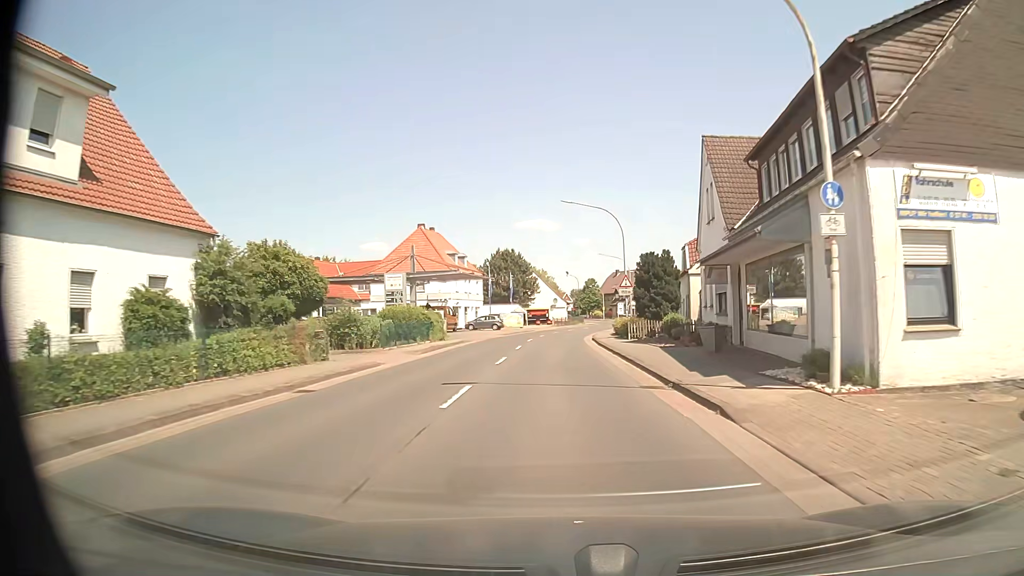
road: primary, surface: asphalt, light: Day
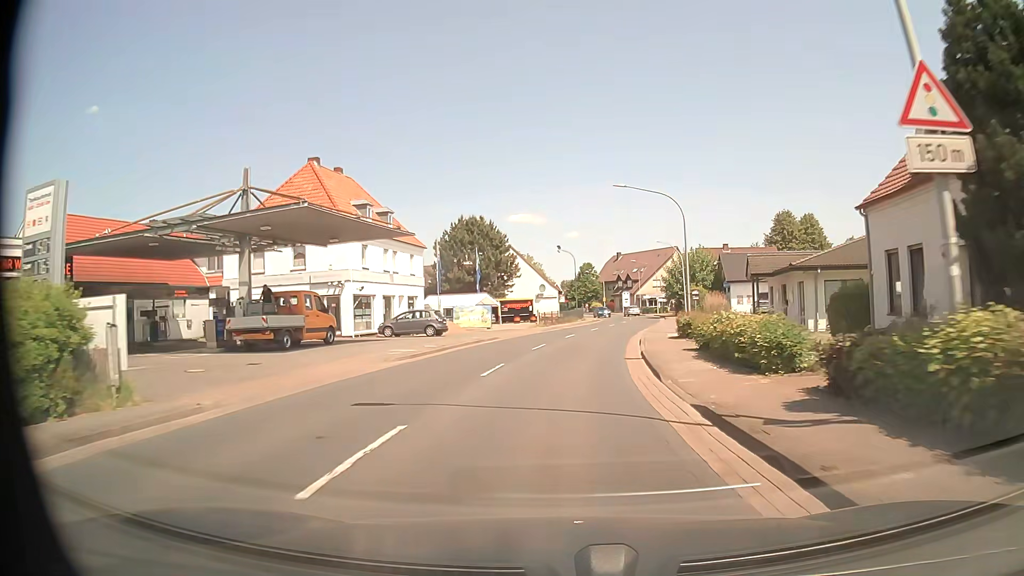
(+0.2, +32.5) m; +1°
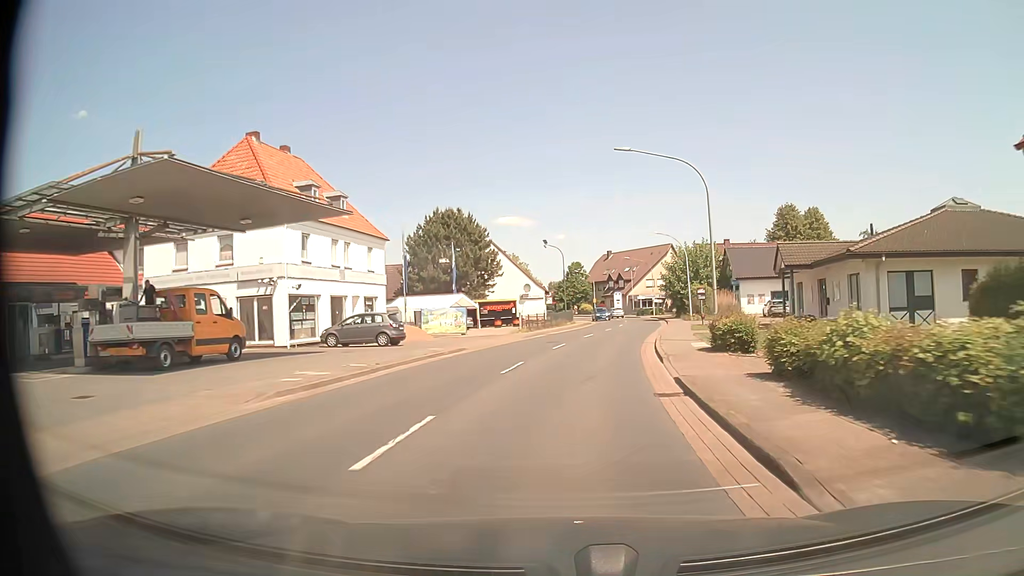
(+0.1, +8.1) m; +1°
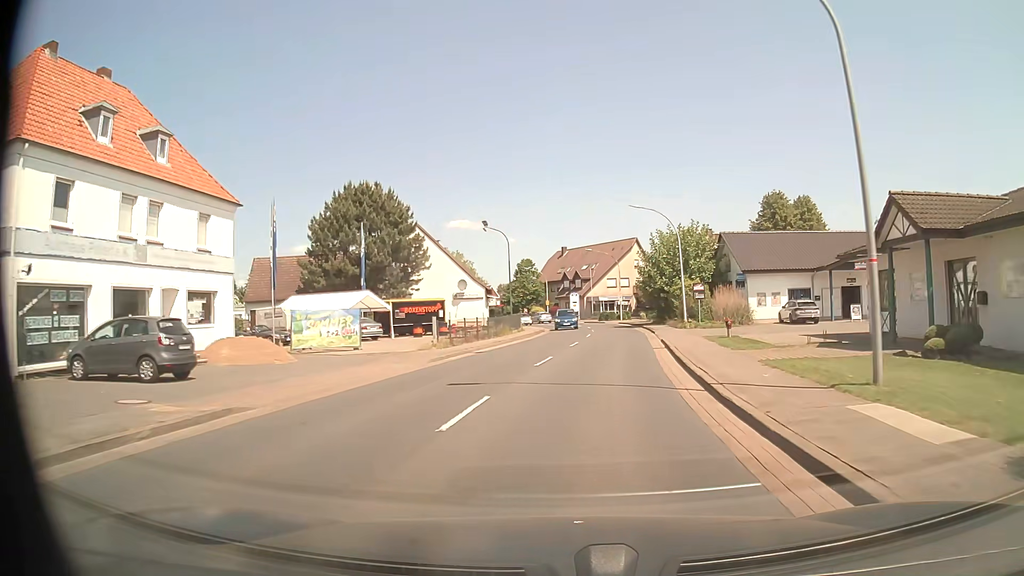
(+0.5, +16.0) m; +4°
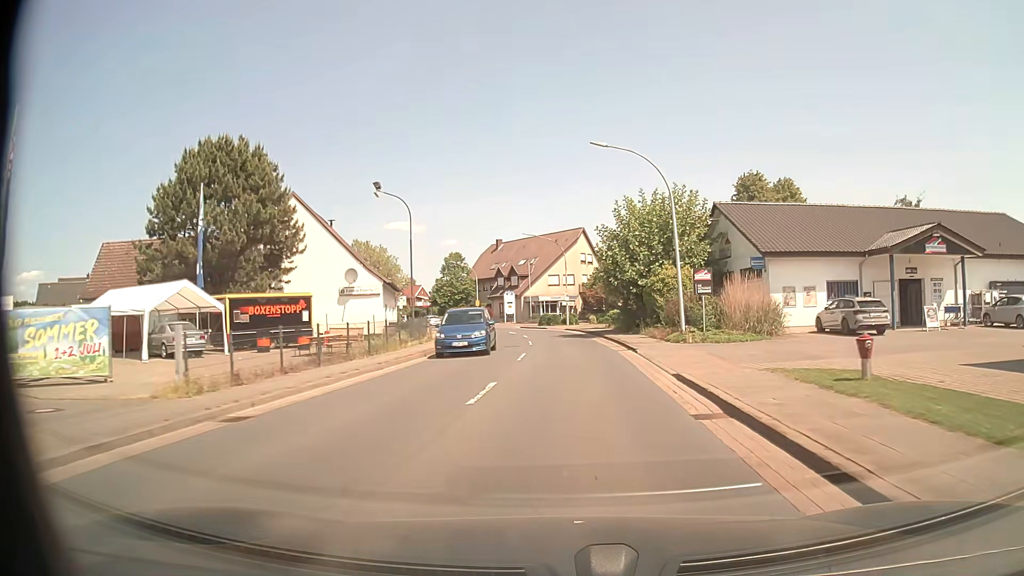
(+0.8, +15.8) m; +5°
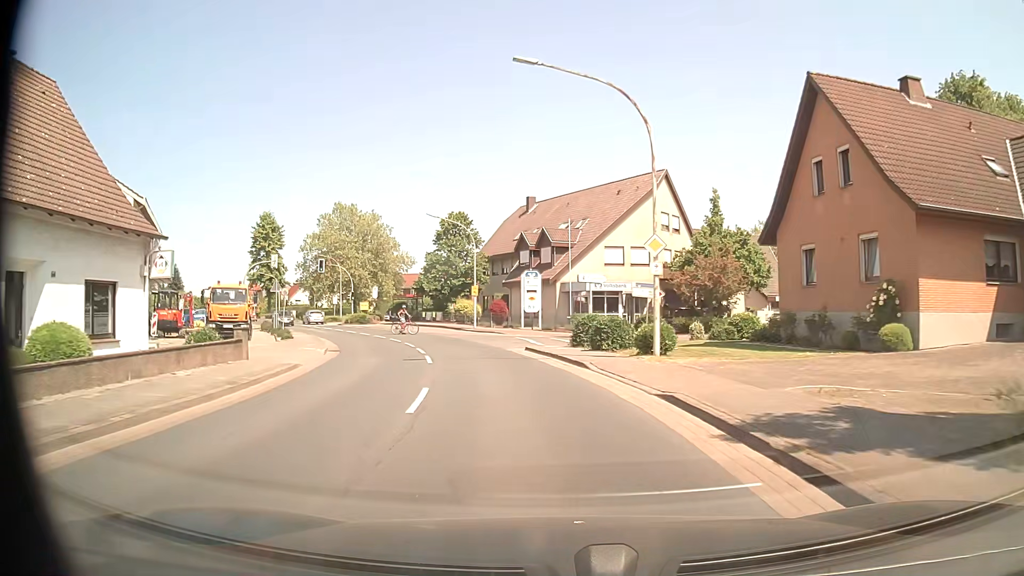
(+0.1, +37.7) m; -5°
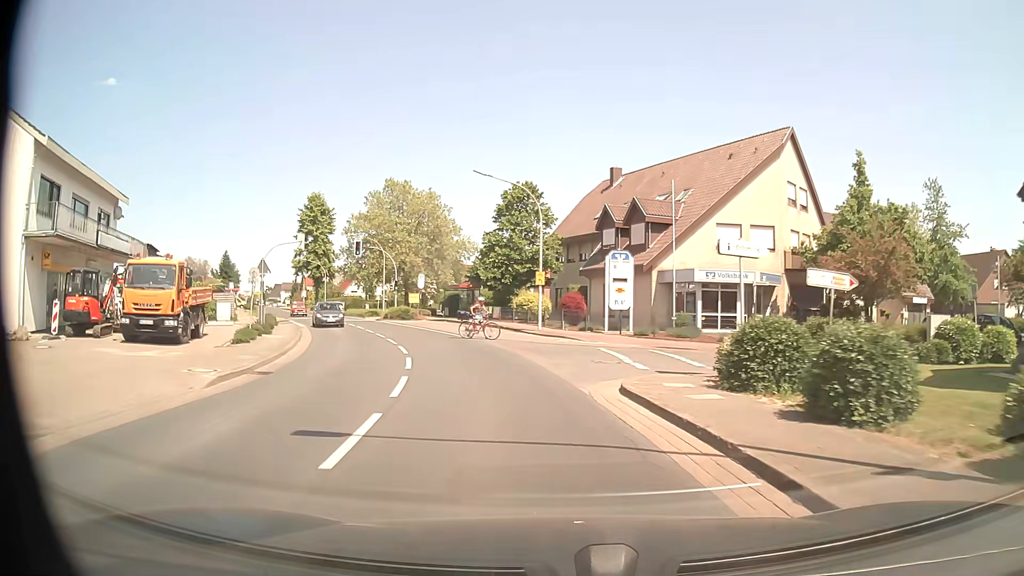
(-0.6, +12.8) m; -6°
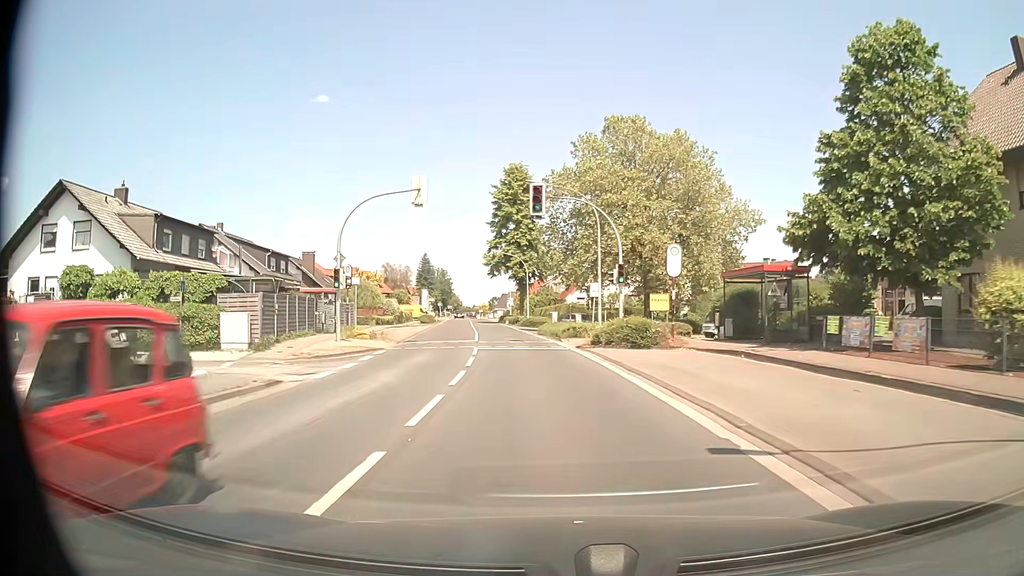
(-5.7, +30.1) m; -21°
(0, +10) (-1, +20) (-2, +30) (-3, +40) (-4, +50) (-6, +60) (-7, +70) (-8, +80) (-10, +89) (-11, +99) m
